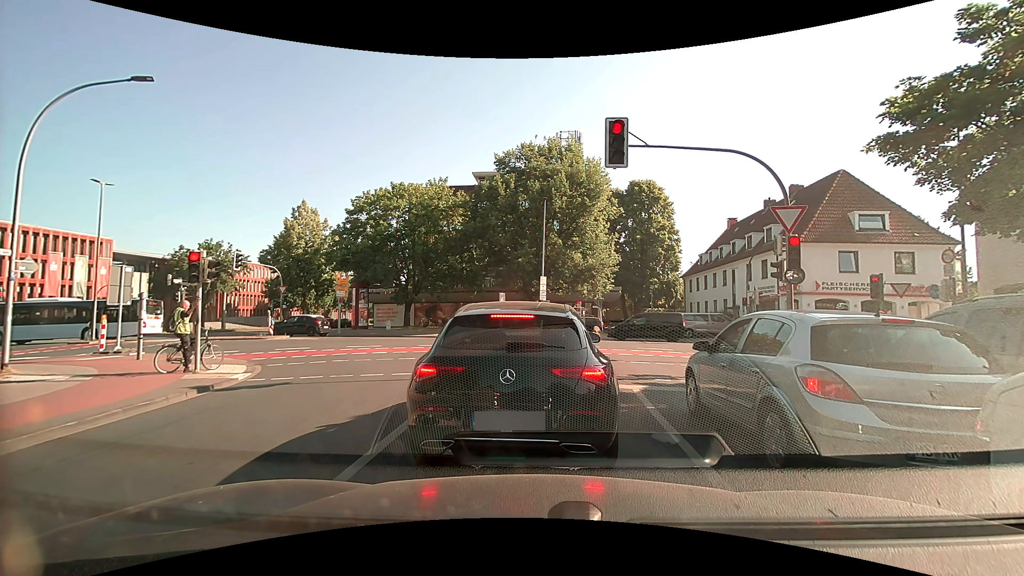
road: secondary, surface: asphalt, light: Day
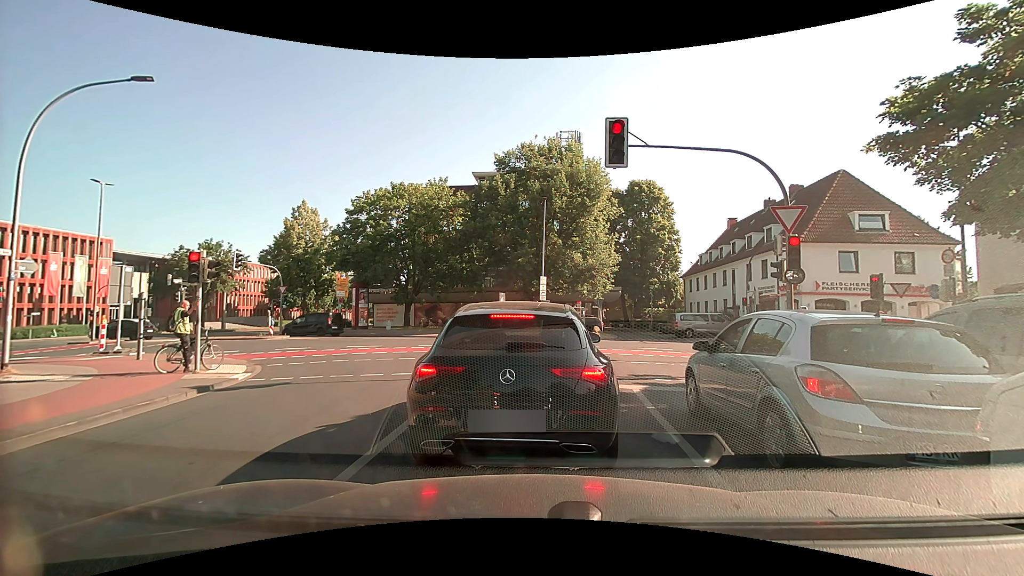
(0.0, 0.0) m; 0°
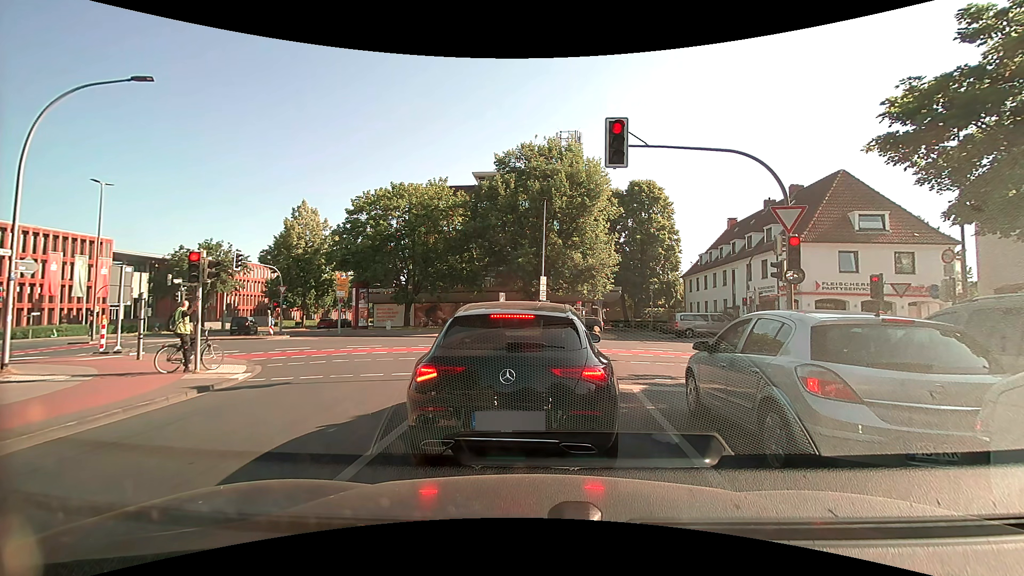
(0.0, 0.0) m; 0°
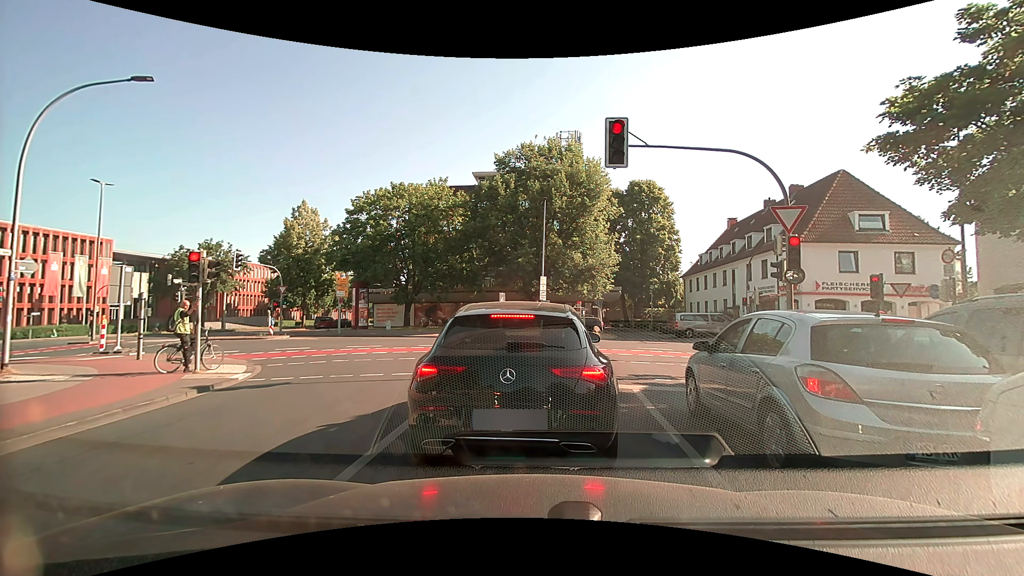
(0.0, 0.0) m; 0°
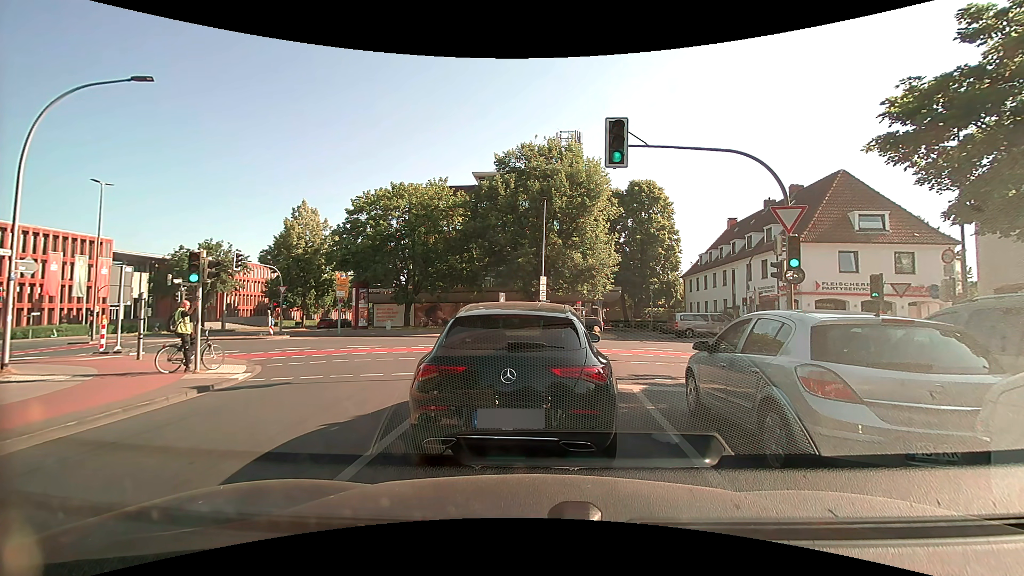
(0.0, 0.0) m; 0°
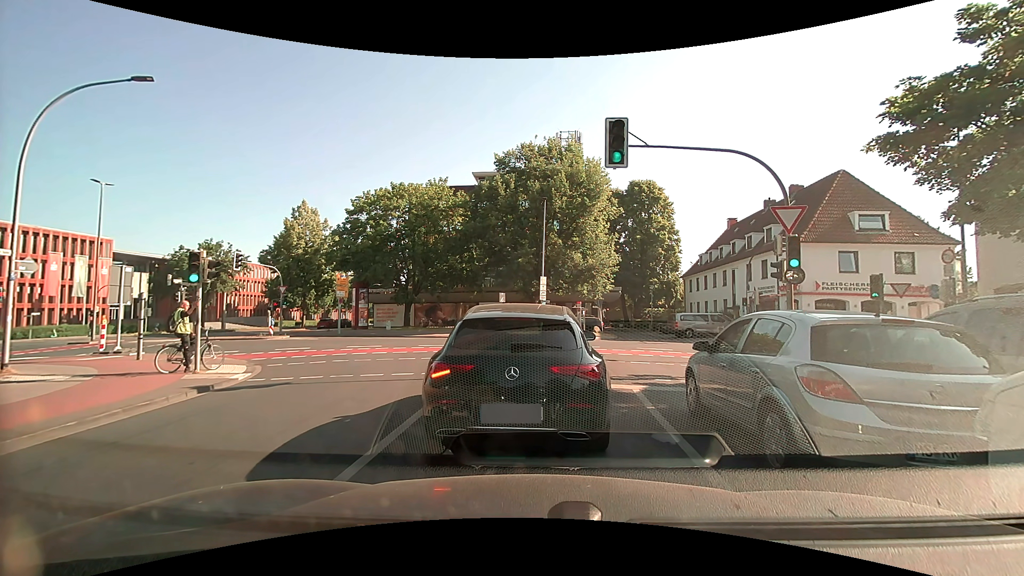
(0.0, 0.0) m; 0°
